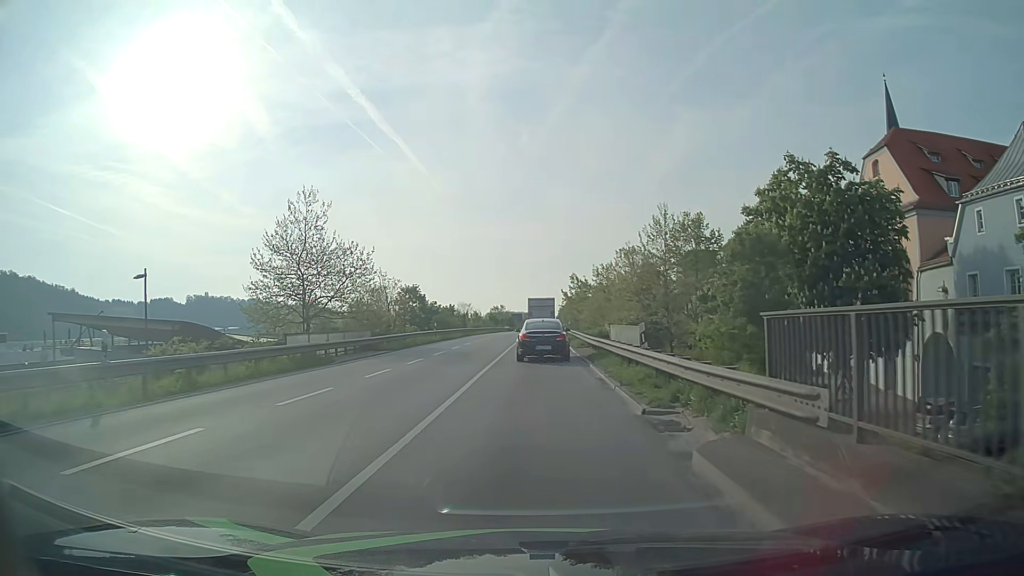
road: primary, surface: asphalt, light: Day
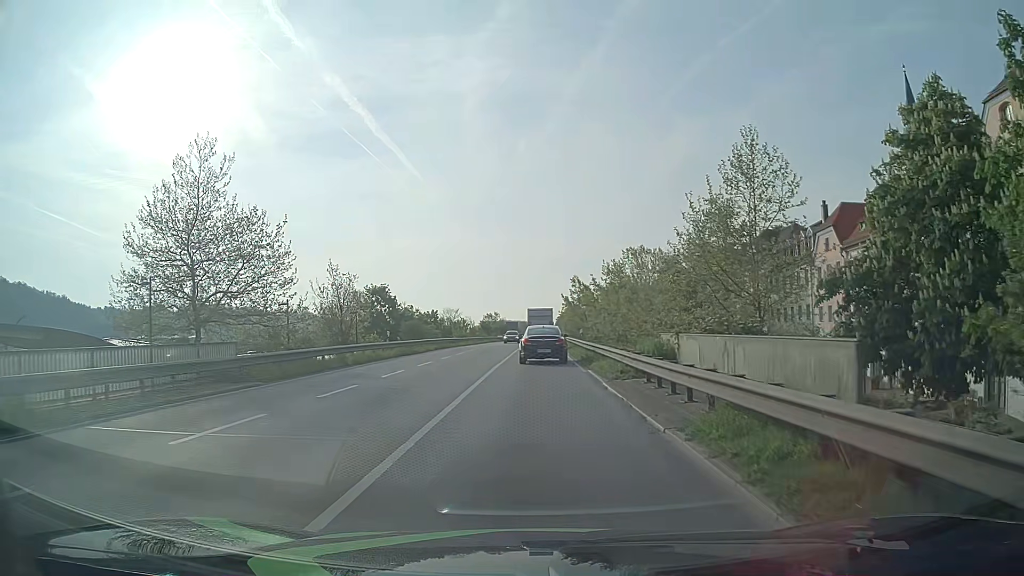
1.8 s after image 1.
(0.0, +15.8) m; +1°
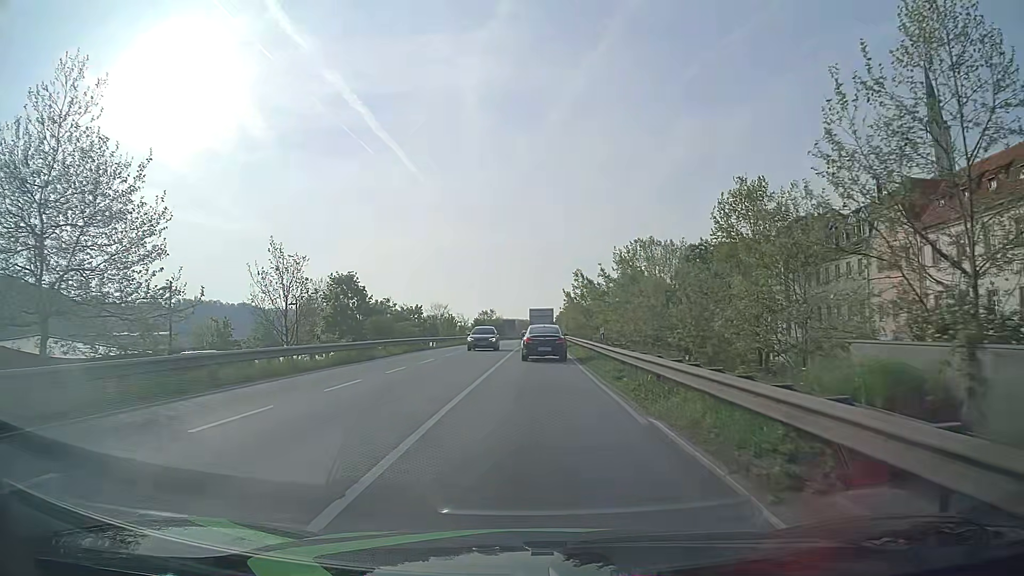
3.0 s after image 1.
(-0.1, +11.5) m; 0°
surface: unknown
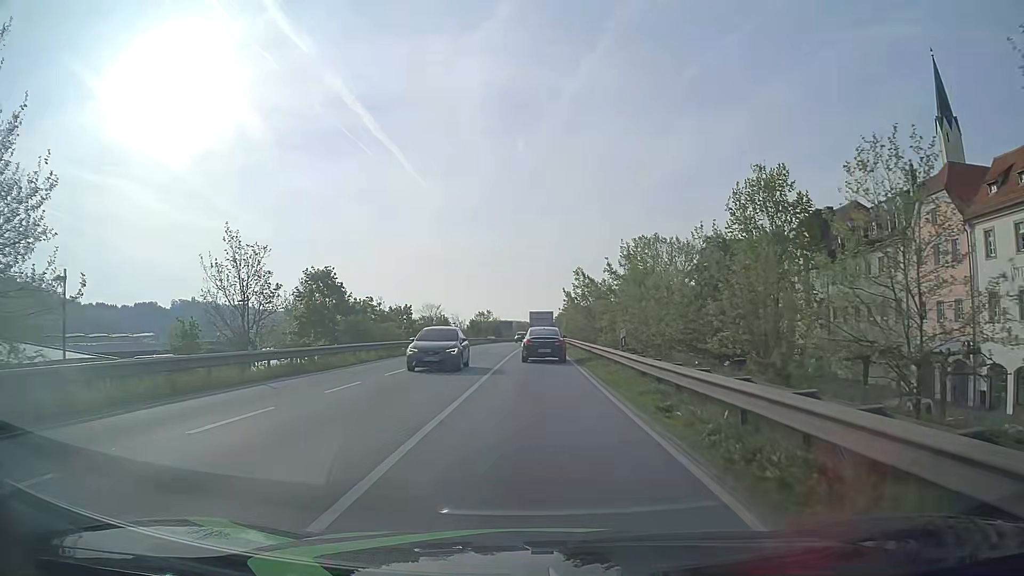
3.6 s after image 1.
(0.0, +6.0) m; 0°
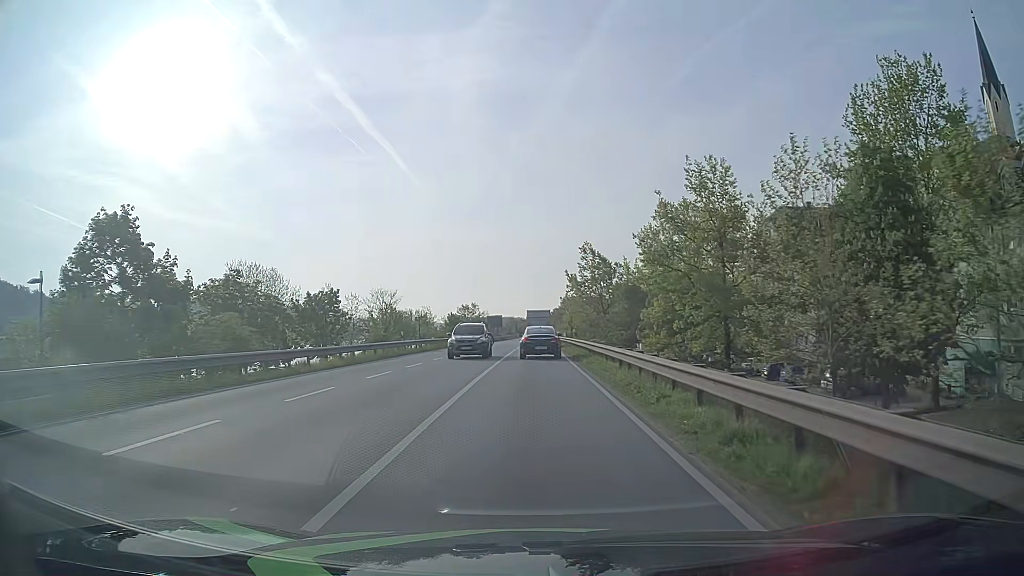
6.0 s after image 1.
(0.0, +26.1) m; 0°
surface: asphalt
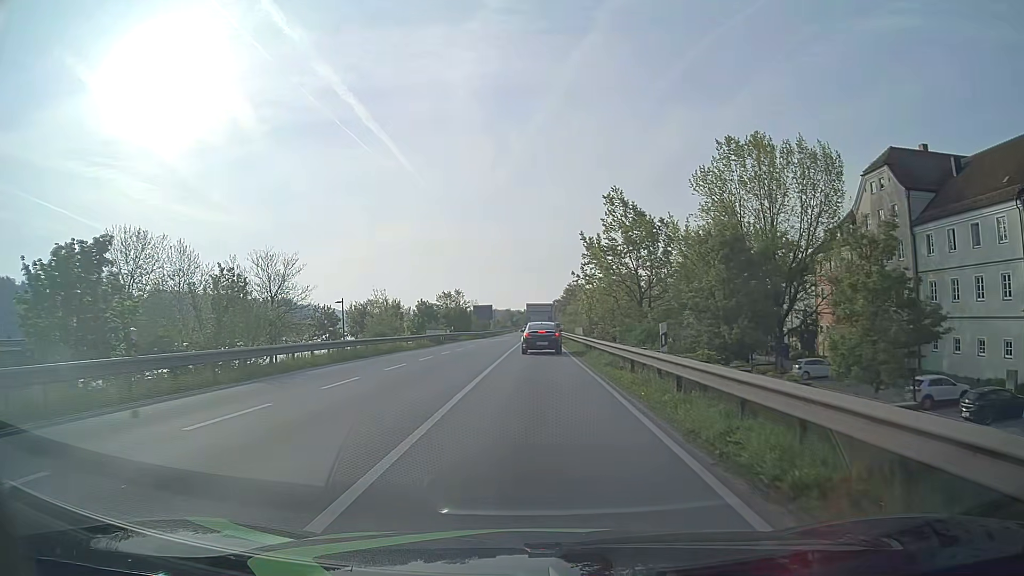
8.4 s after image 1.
(0.0, +28.0) m; 0°
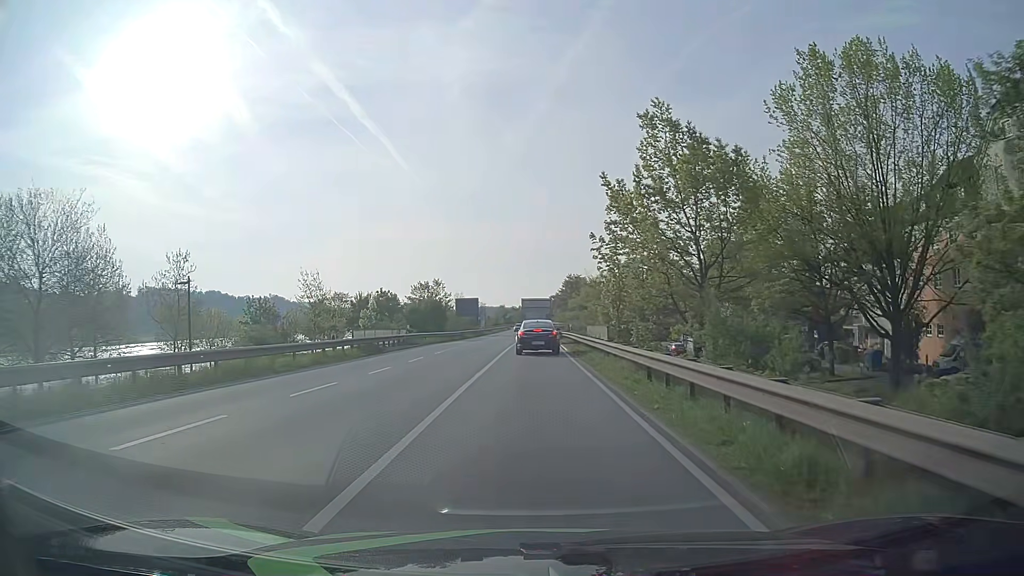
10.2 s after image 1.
(+0.2, +19.6) m; 0°
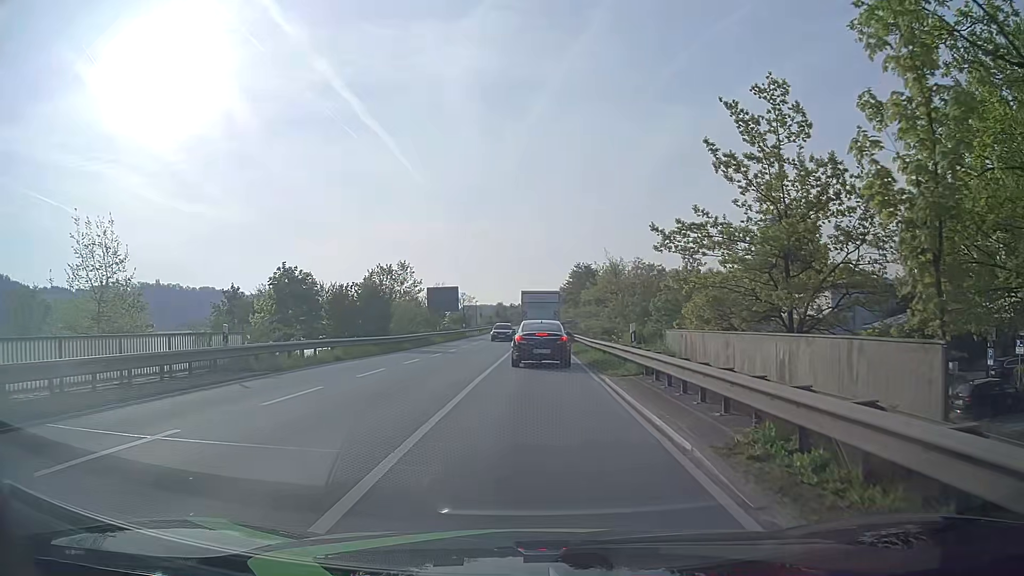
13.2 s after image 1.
(0.0, +25.0) m; +1°
